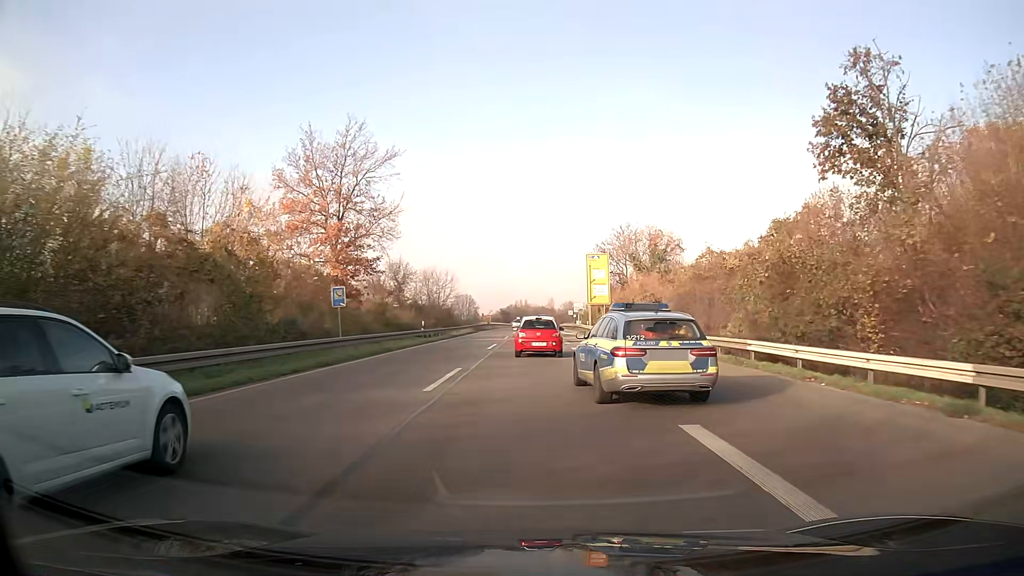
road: trunk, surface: asphalt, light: Day
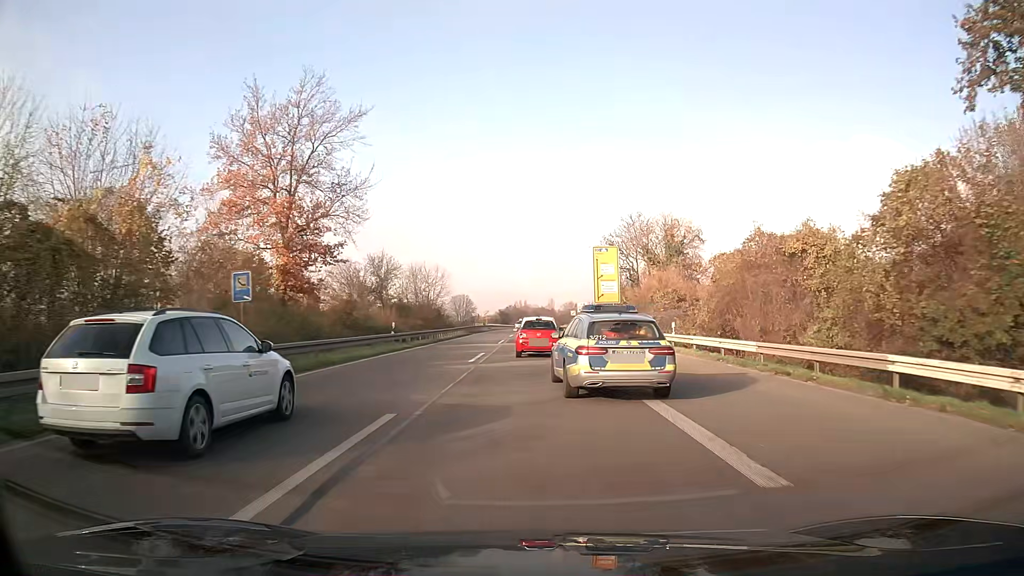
(0.0, +9.2) m; 0°
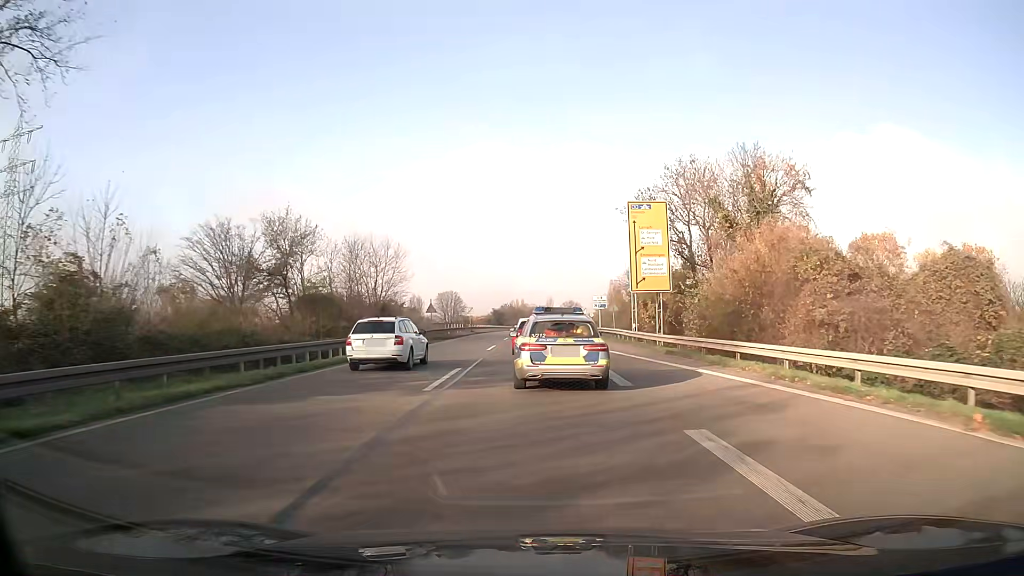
(0.0, +27.3) m; 0°
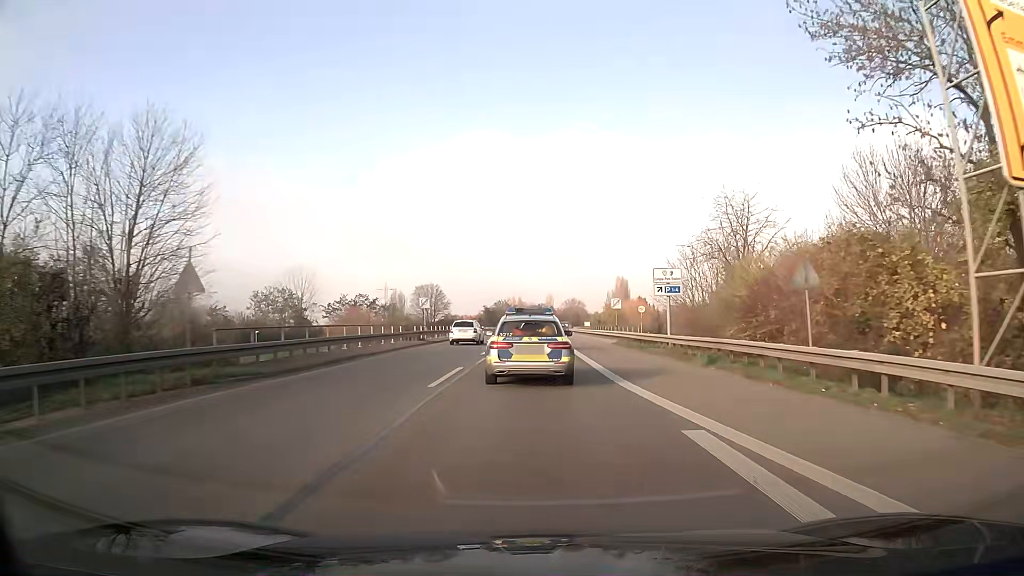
(0.0, +36.2) m; 0°
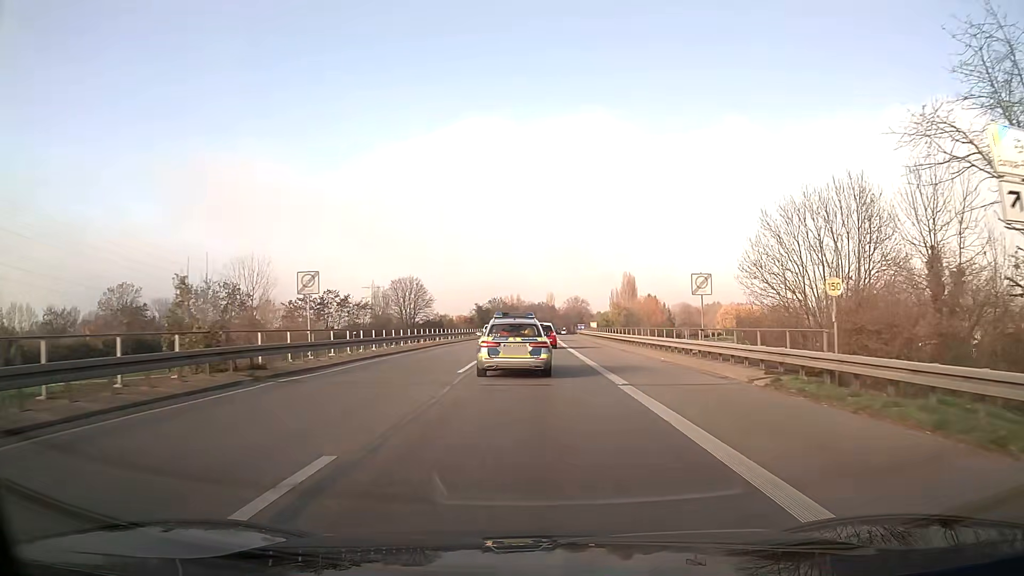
(0.0, +27.4) m; 0°
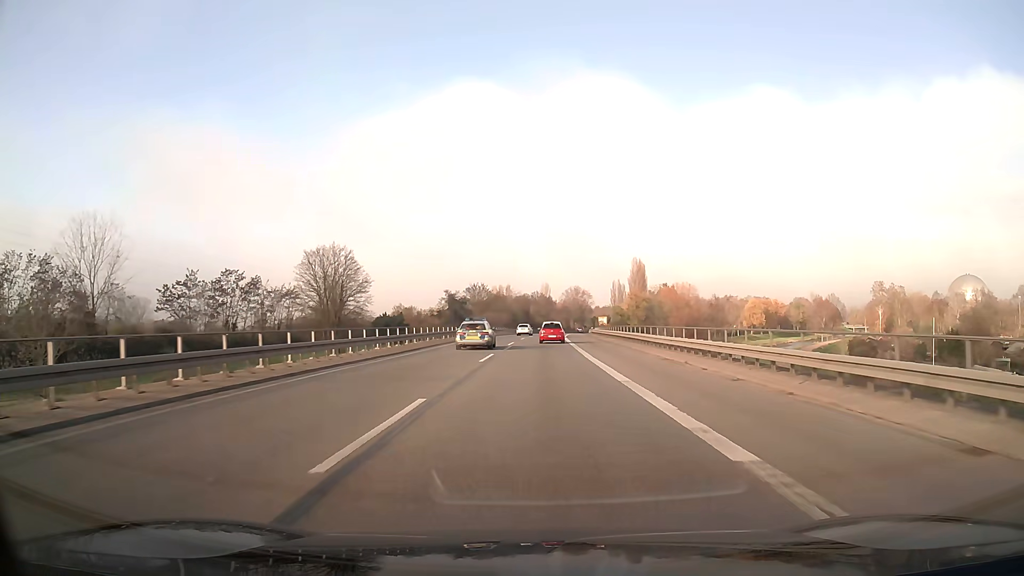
(+0.2, +49.1) m; +1°
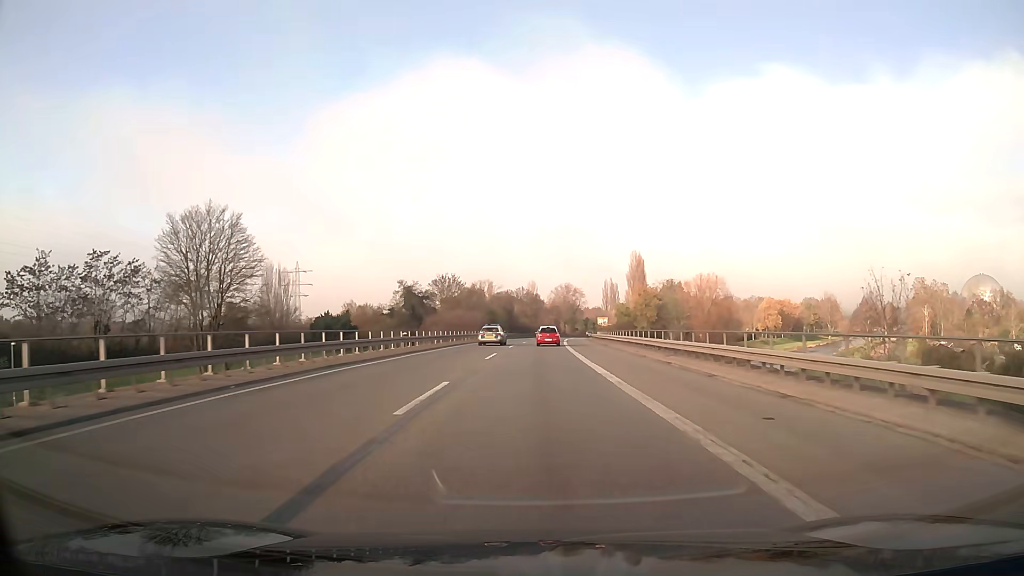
(+0.3, +32.1) m; +1°
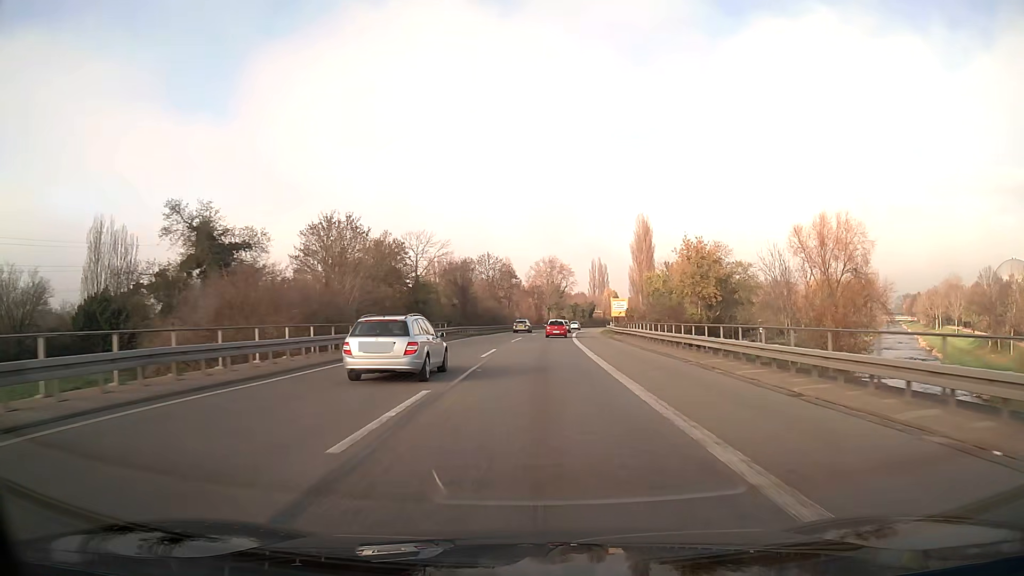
(+1.0, +57.4) m; +2°
